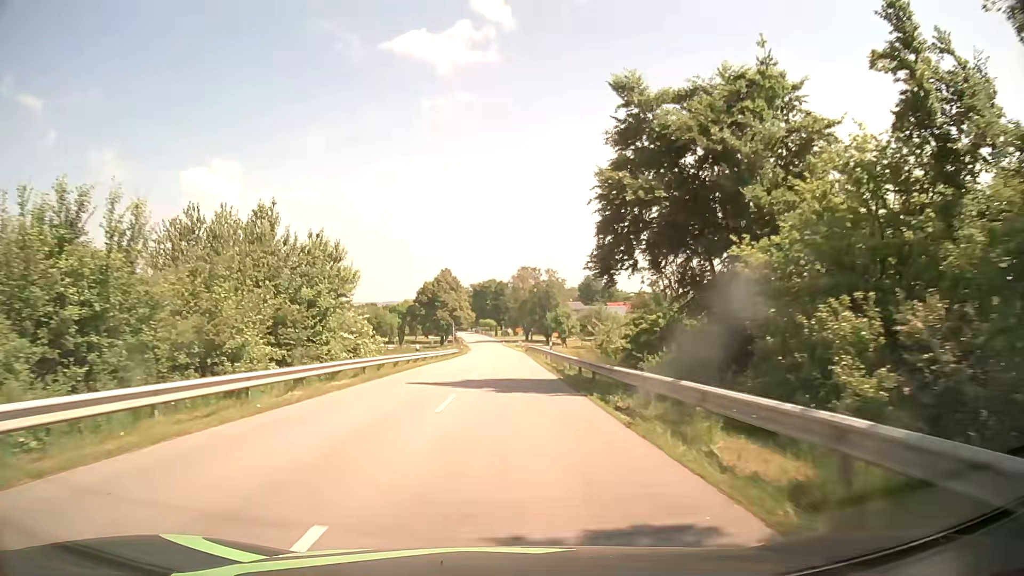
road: secondary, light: Day
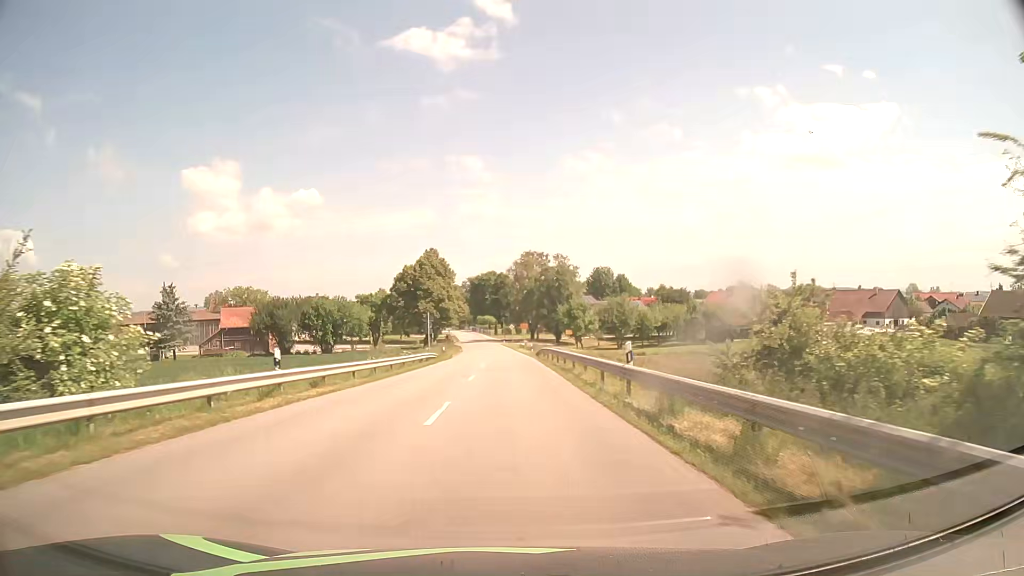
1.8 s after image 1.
(0.0, +25.8) m; 0°
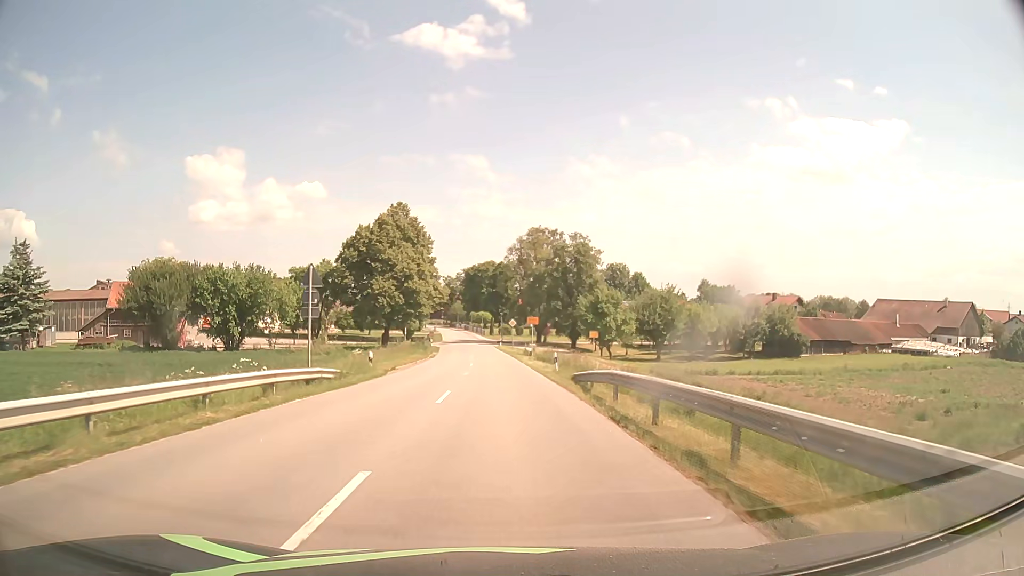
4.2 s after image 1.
(0.0, +31.7) m; 0°
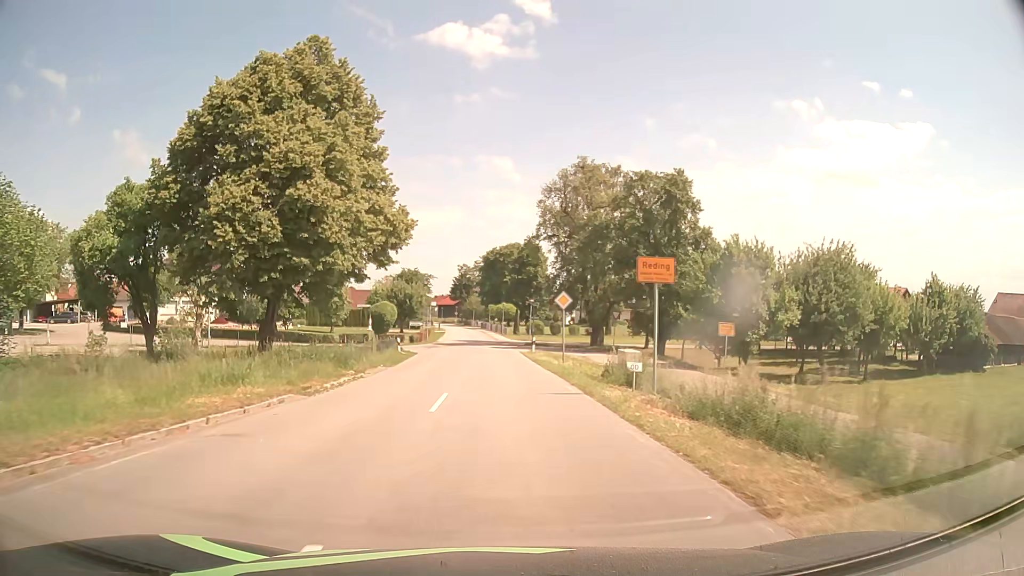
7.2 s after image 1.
(-0.7, +38.5) m; -2°
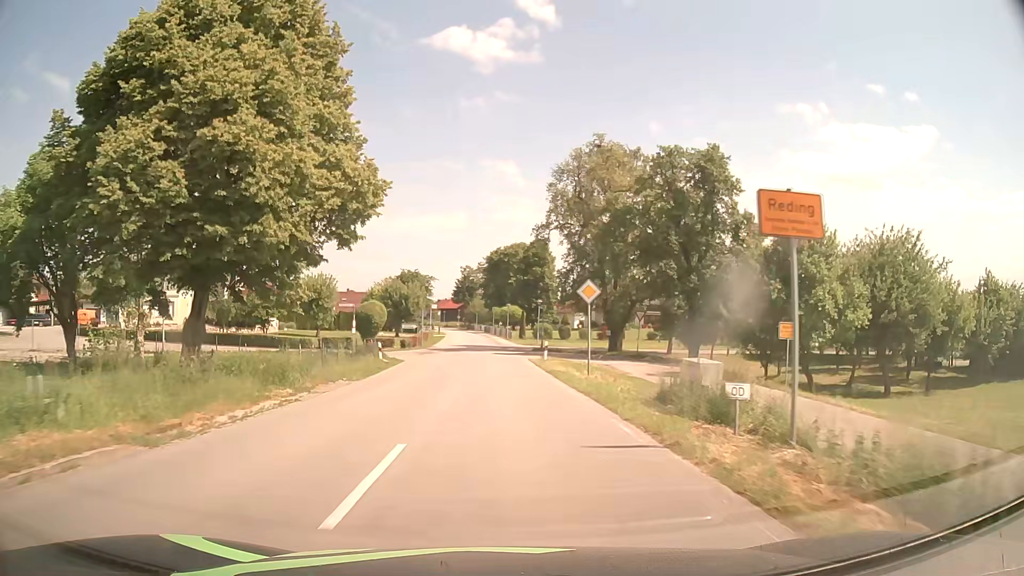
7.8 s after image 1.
(0.0, +7.7) m; 0°
(0, +10) (0, +20) (-1, +30) (-1, +40) (-2, +50) (-2, +60) (-2, +70) (-3, +80) (-3, +90) (-4, +100) m
